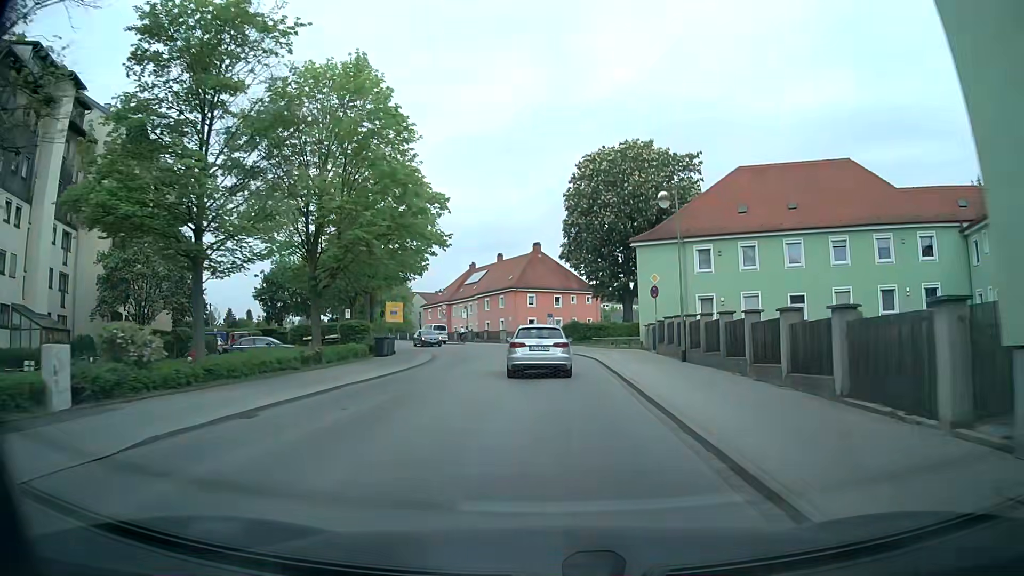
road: tertiary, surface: asphalt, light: Day
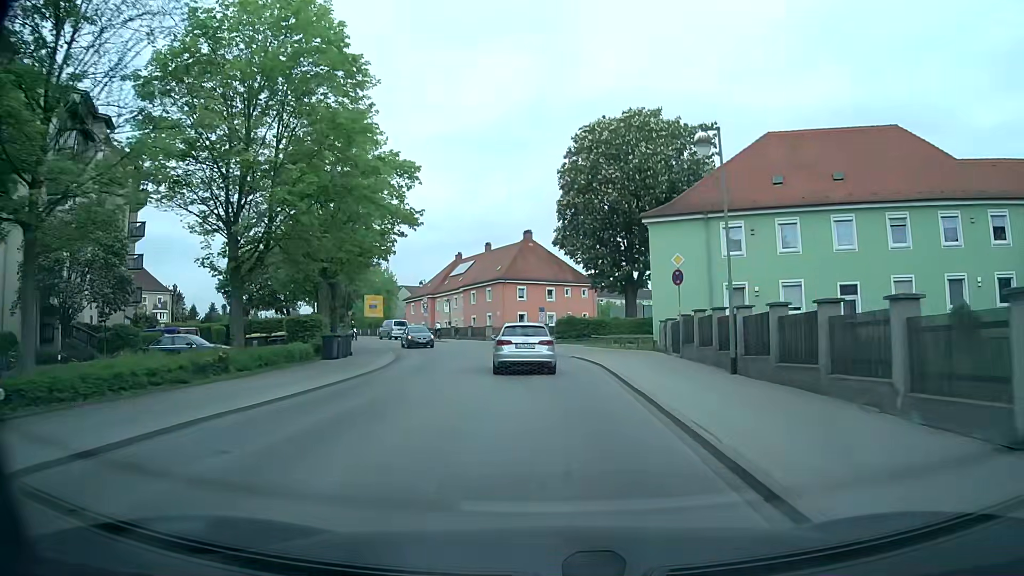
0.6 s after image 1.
(+0.1, +7.4) m; +1°
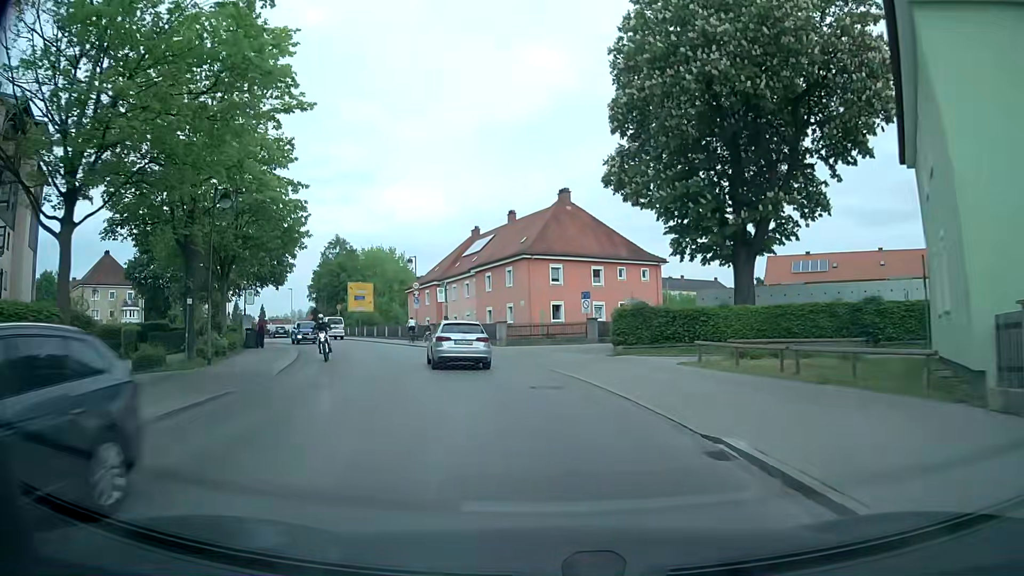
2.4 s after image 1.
(-0.2, +22.3) m; -3°
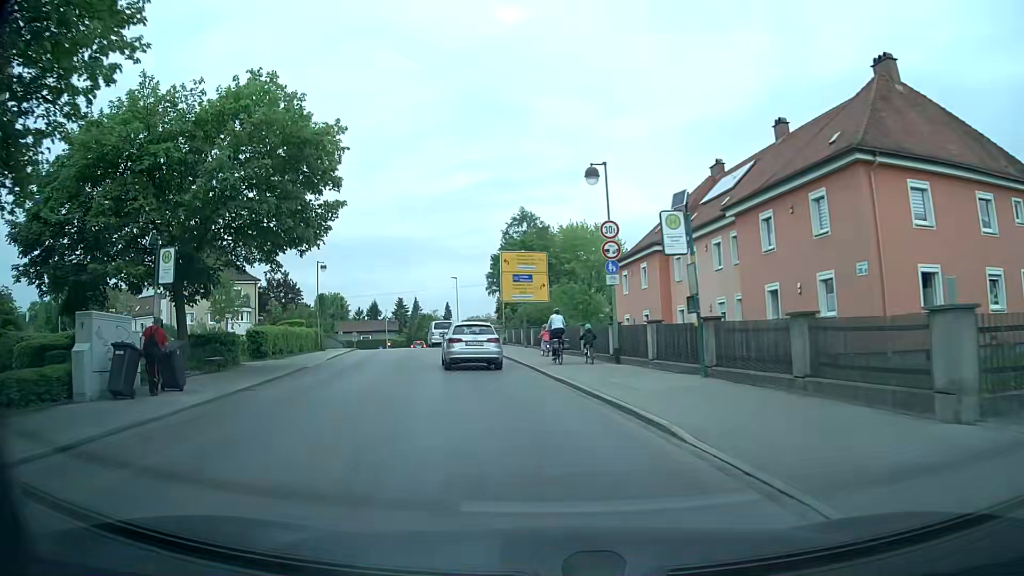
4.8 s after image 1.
(-4.5, +28.6) m; -19°
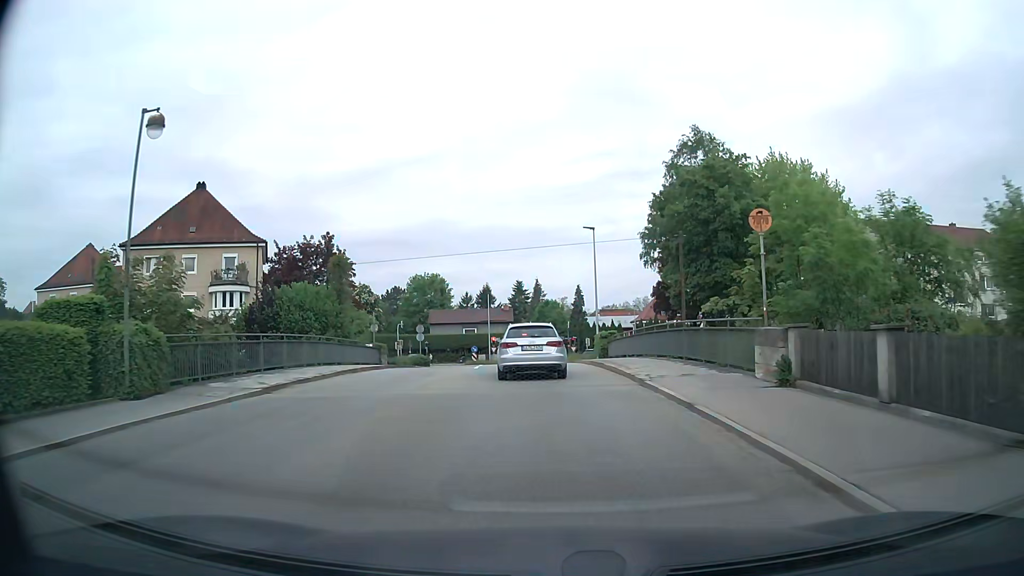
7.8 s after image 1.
(-4.8, +34.4) m; -11°
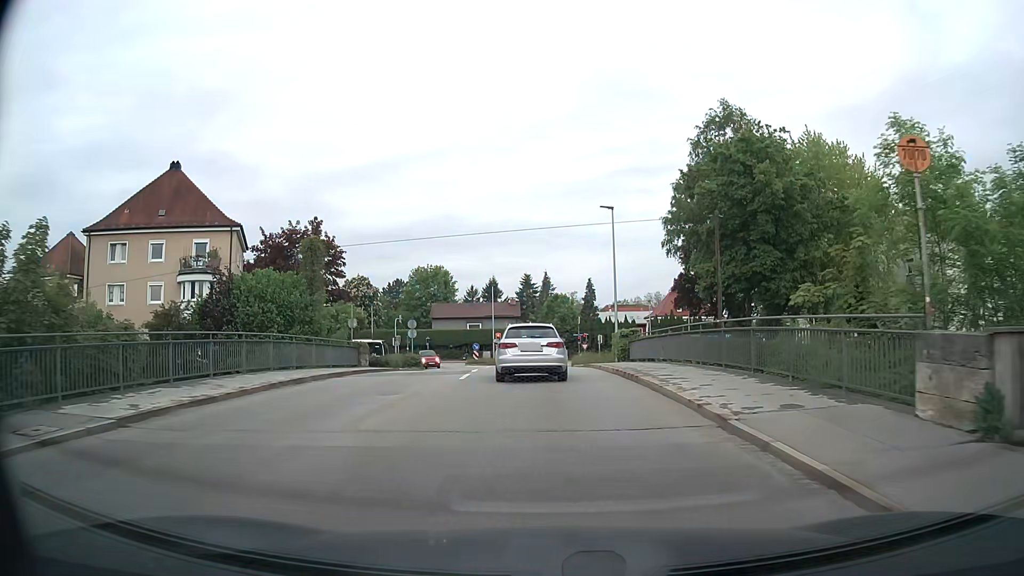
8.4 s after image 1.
(0.0, +6.2) m; -1°
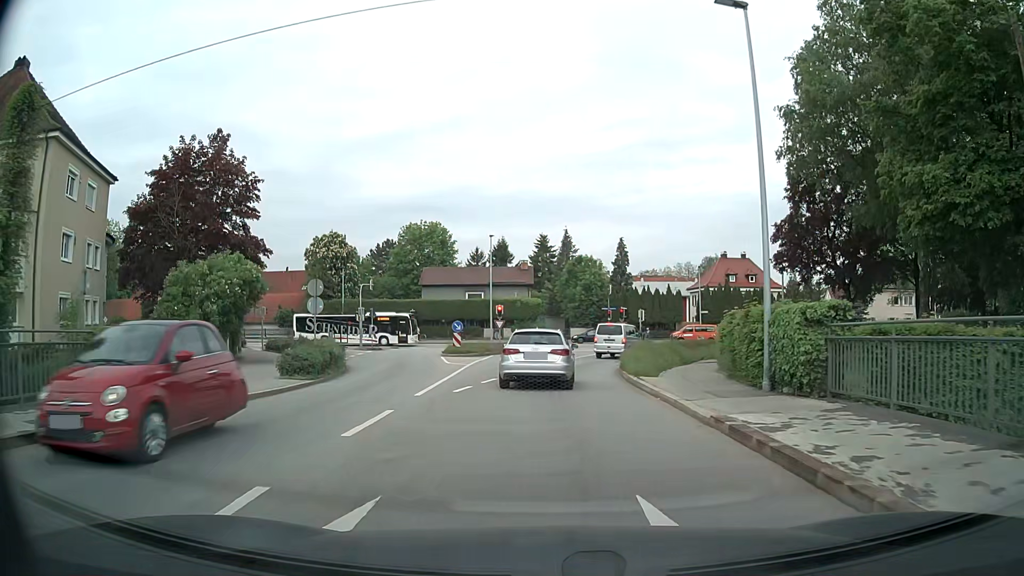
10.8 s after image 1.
(-0.3, +22.0) m; -1°
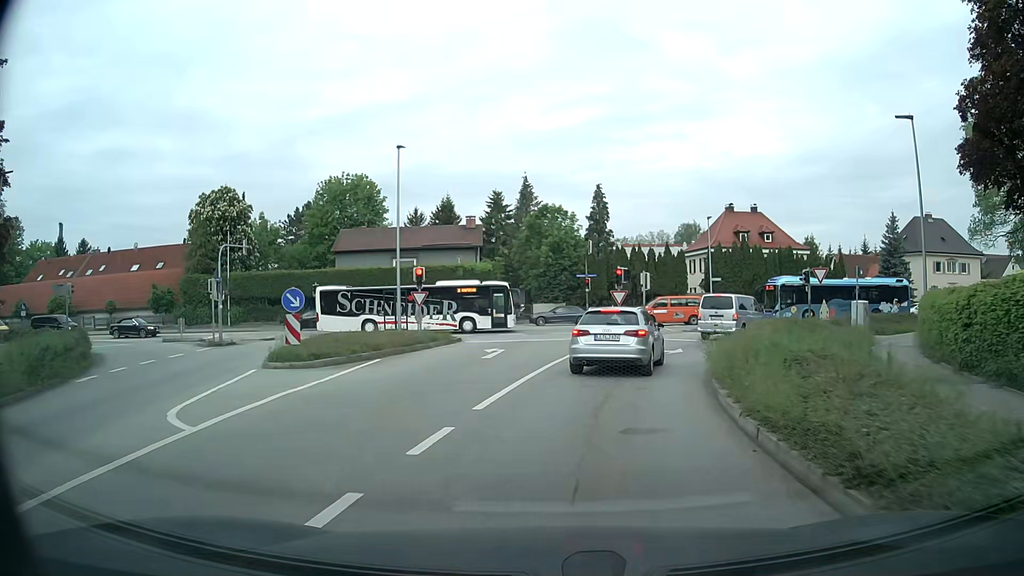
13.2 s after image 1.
(+0.4, +20.8) m; +4°
